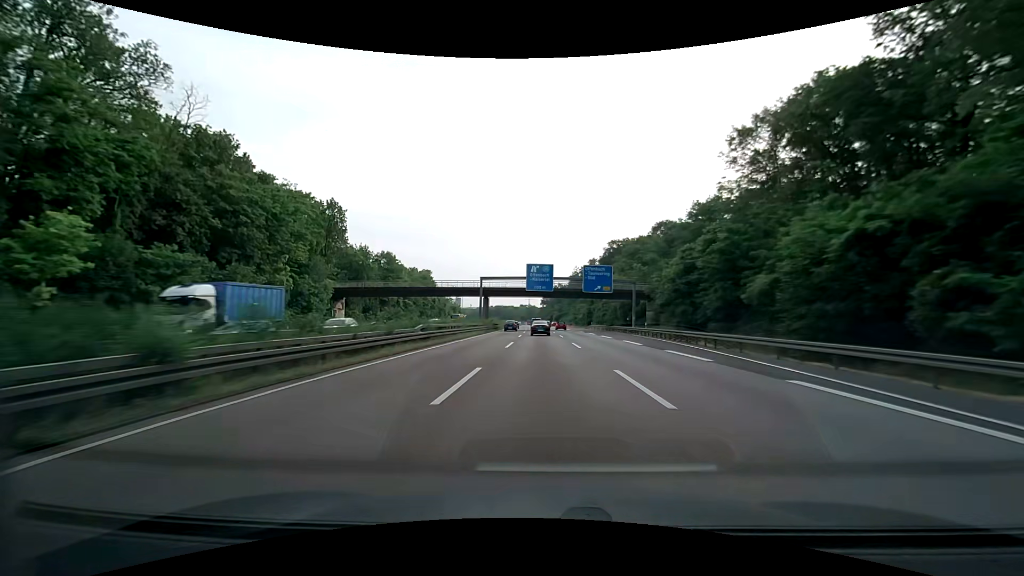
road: motorway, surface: asphalt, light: Day
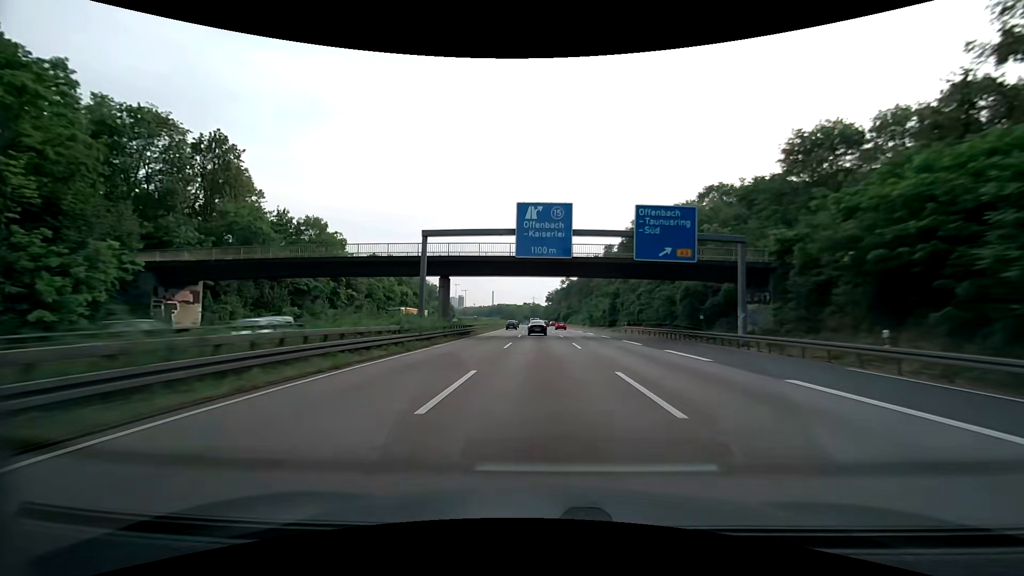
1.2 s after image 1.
(-0.1, +36.0) m; 0°
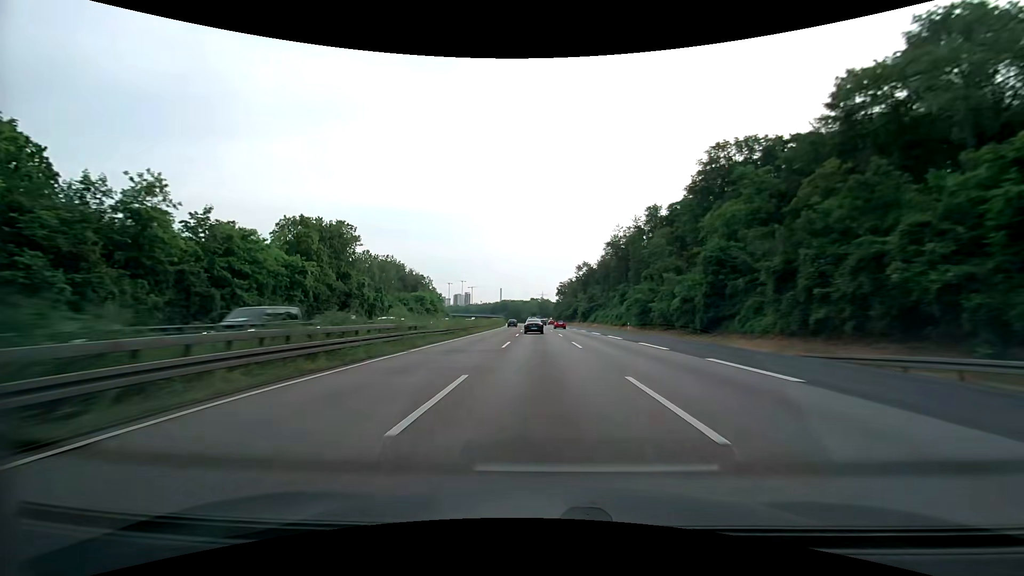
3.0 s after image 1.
(-0.4, +54.3) m; -1°
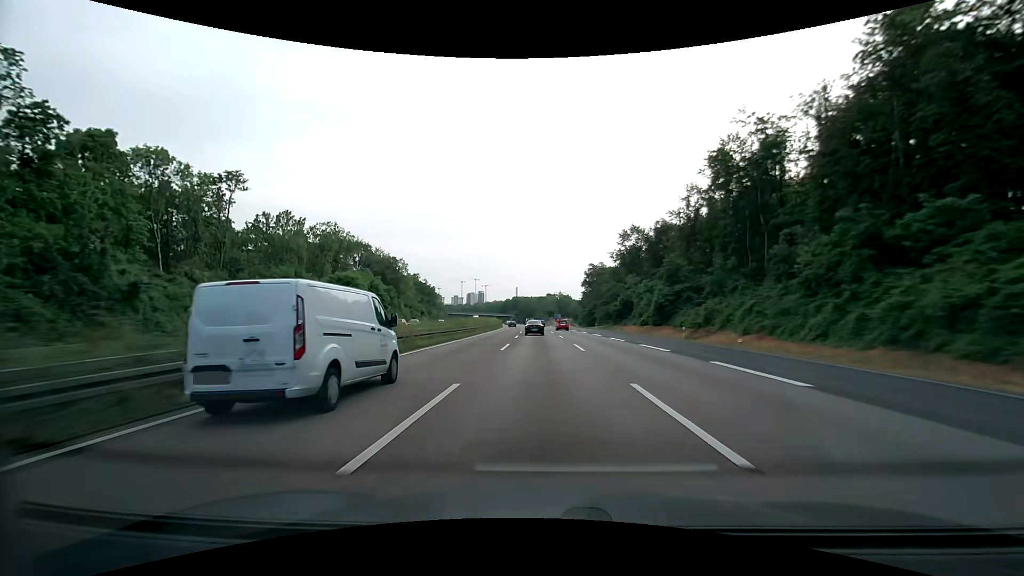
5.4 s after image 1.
(-1.6, +71.8) m; -2°
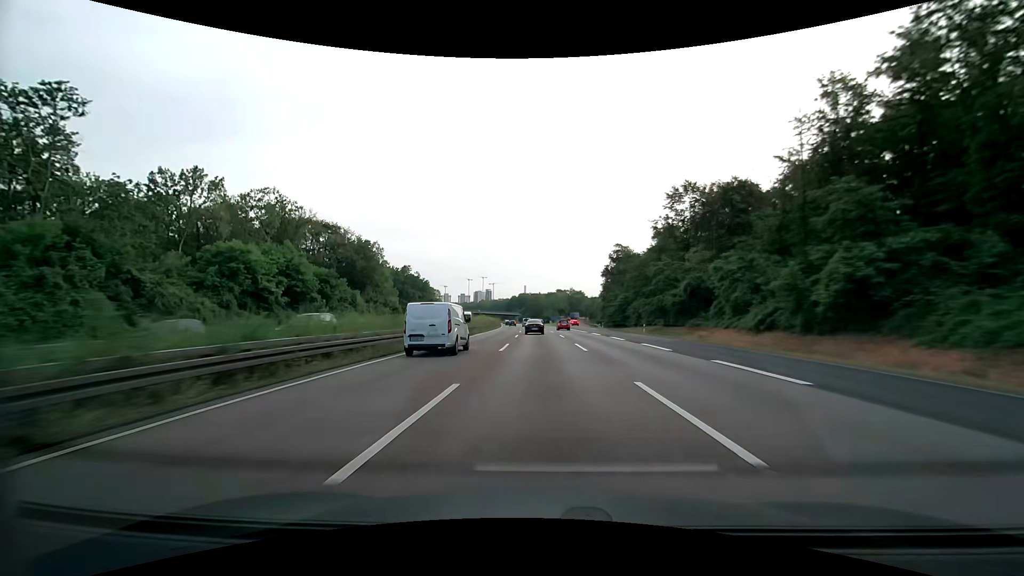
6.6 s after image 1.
(-0.5, +35.7) m; -1°
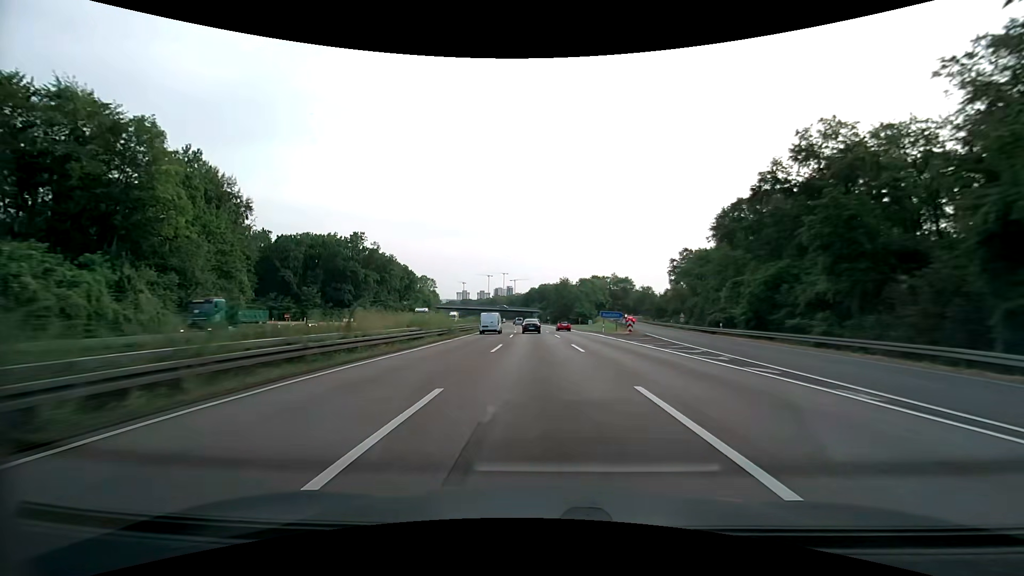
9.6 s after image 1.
(-2.0, +88.7) m; -3°
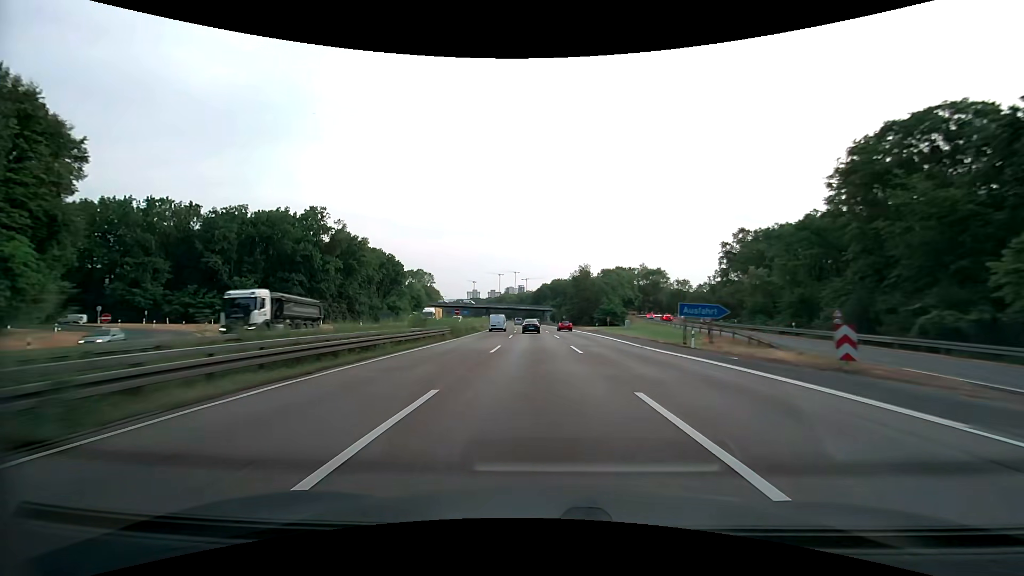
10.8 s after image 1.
(-0.4, +35.3) m; -1°
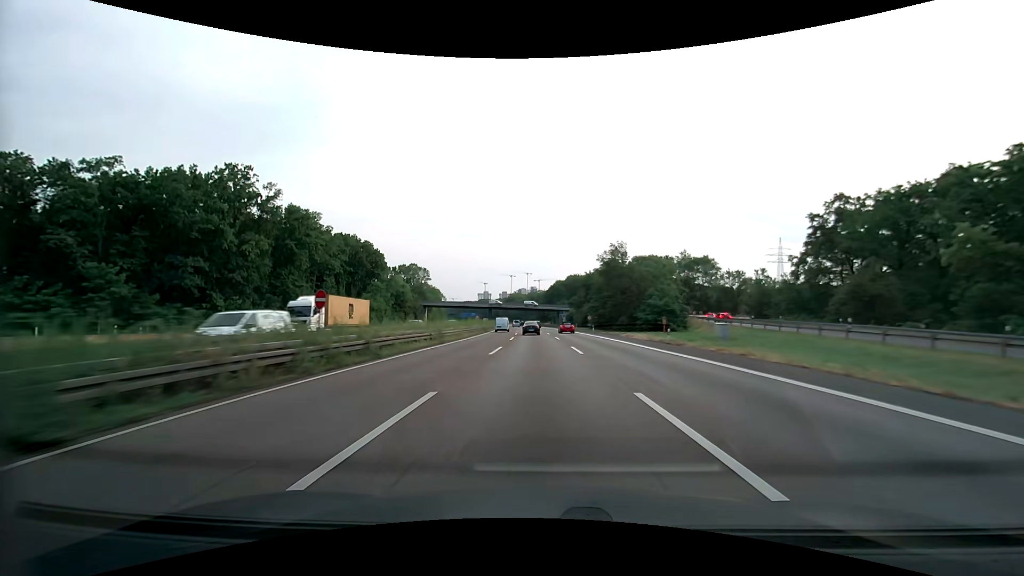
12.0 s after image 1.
(-0.4, +35.3) m; -1°
(0, +10) (0, +20) (0, +30) (-1, +40) (-1, +50) (-1, +60) (-2, +70) (-2, +80) (-3, +90) (-4, +100) m
